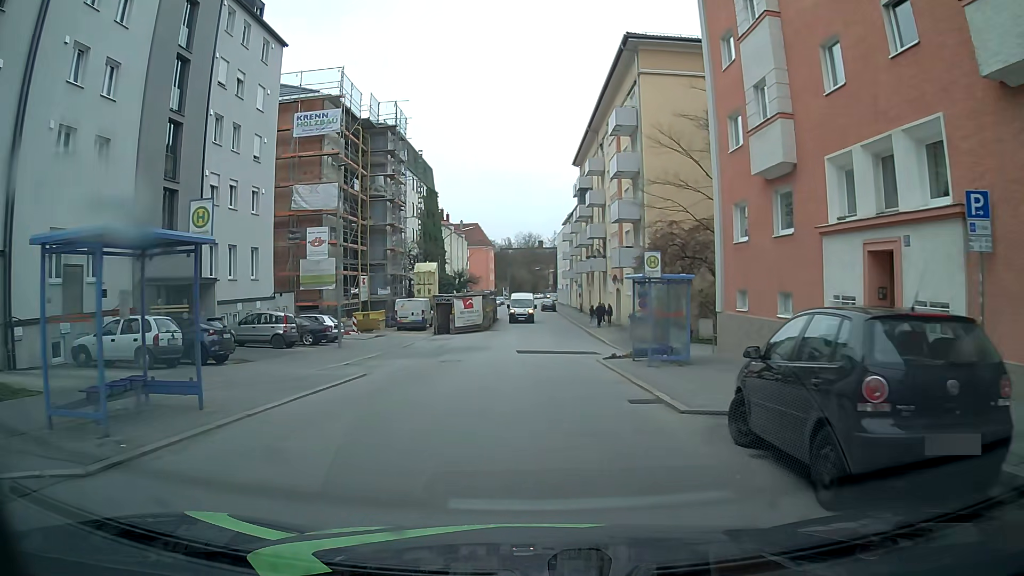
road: tertiary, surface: asphalt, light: Day
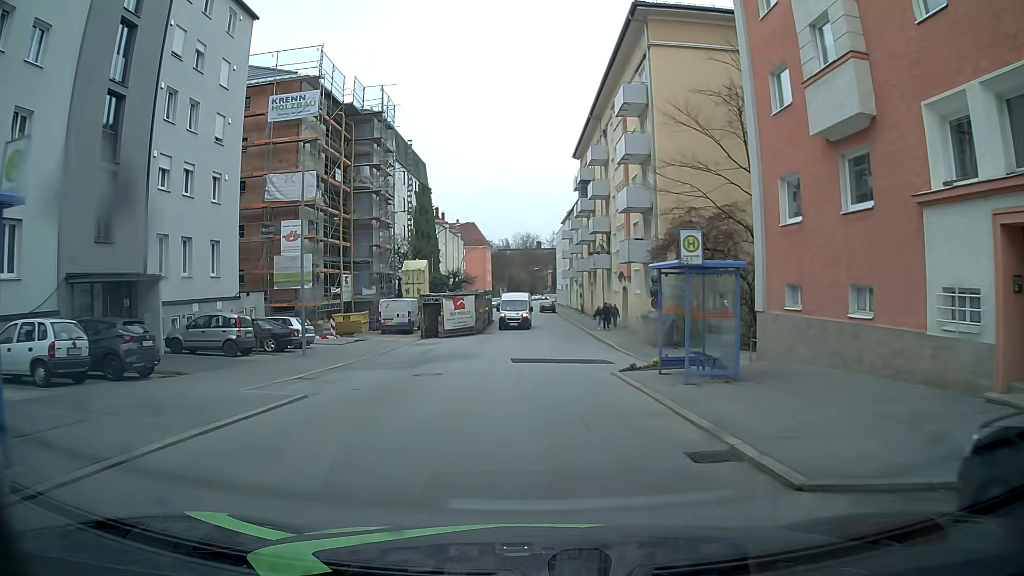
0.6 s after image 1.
(0.0, +4.5) m; 0°
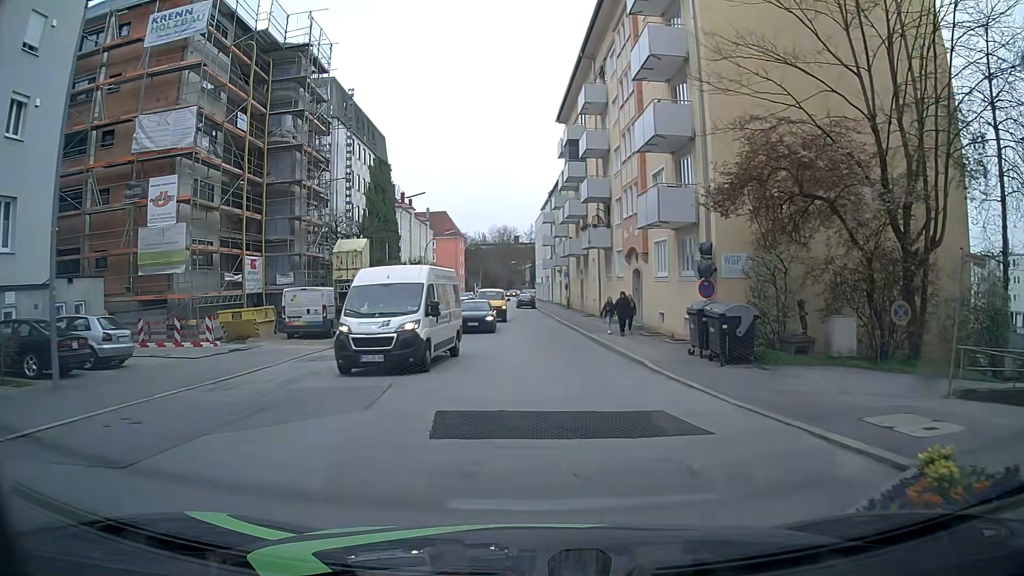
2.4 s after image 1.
(+0.1, +13.4) m; +3°
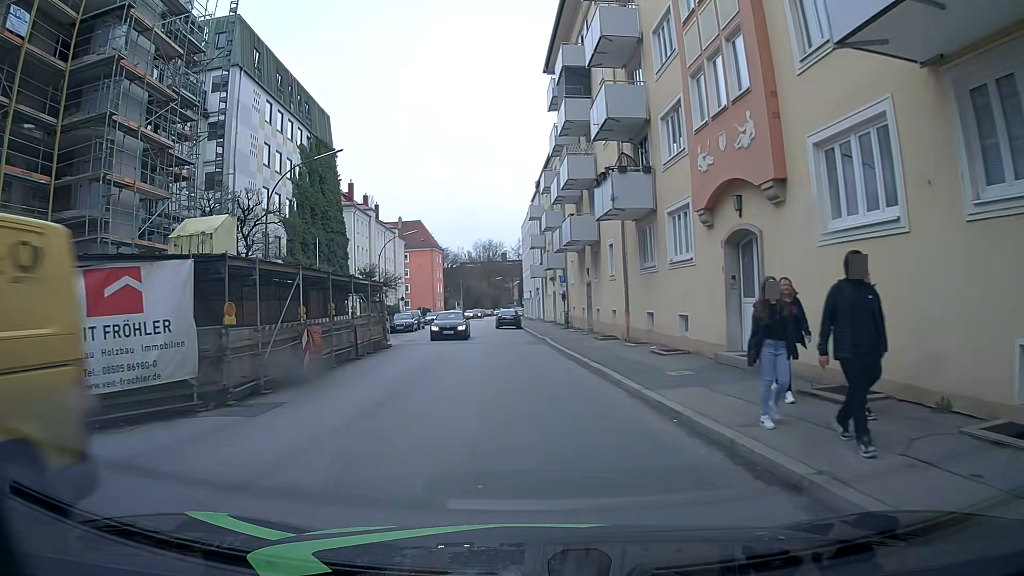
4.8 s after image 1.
(-0.1, +17.8) m; 0°
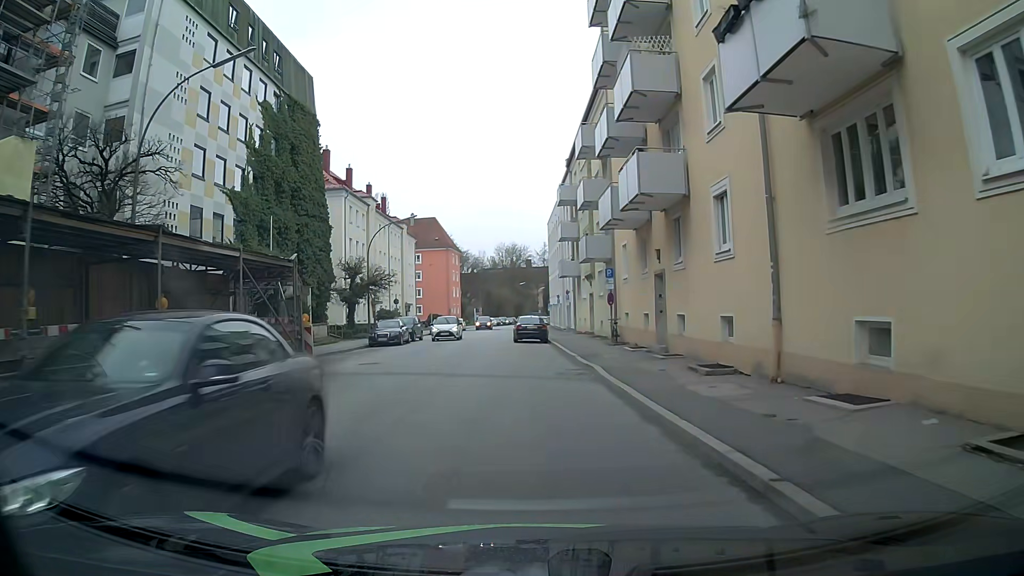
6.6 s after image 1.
(-0.3, +13.2) m; 0°
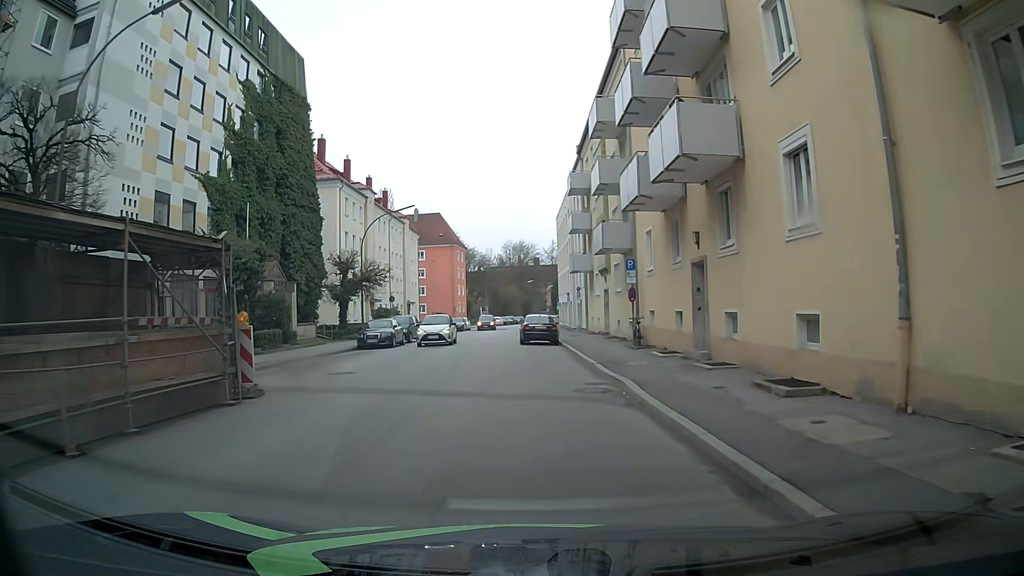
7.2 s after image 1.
(-0.1, +4.0) m; -2°
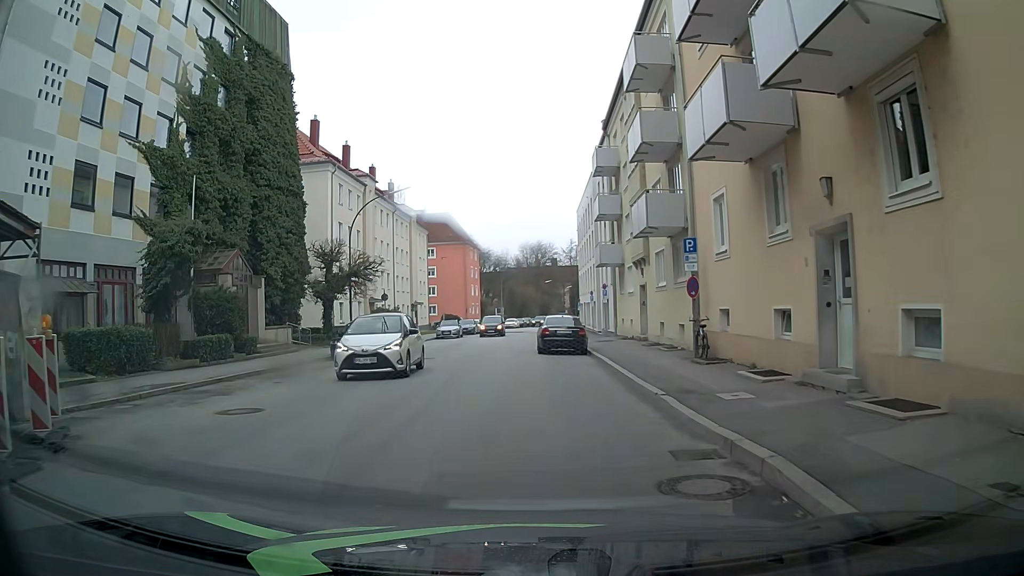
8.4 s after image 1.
(0.0, +7.0) m; -1°
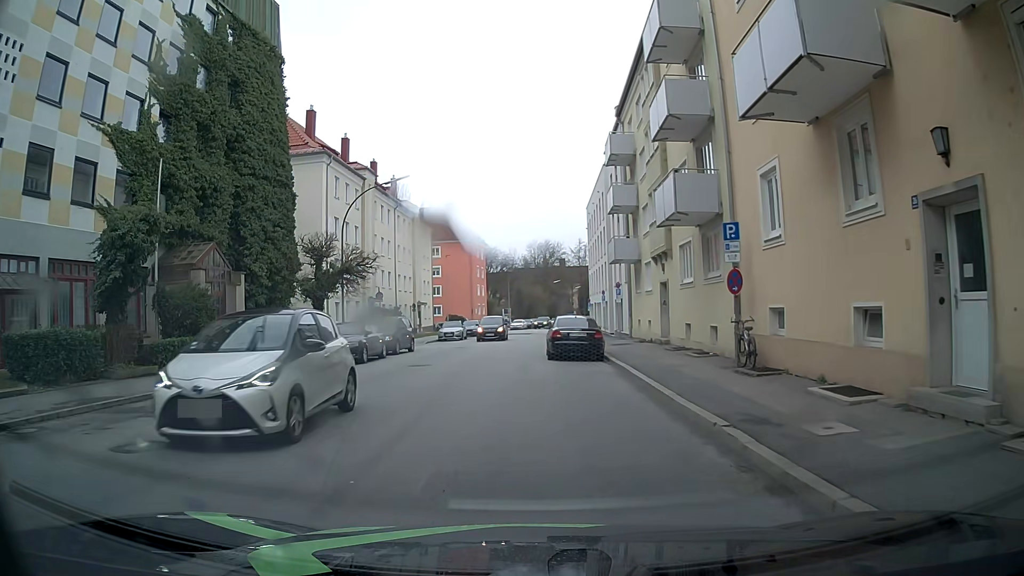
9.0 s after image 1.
(0.0, +3.1) m; 0°
